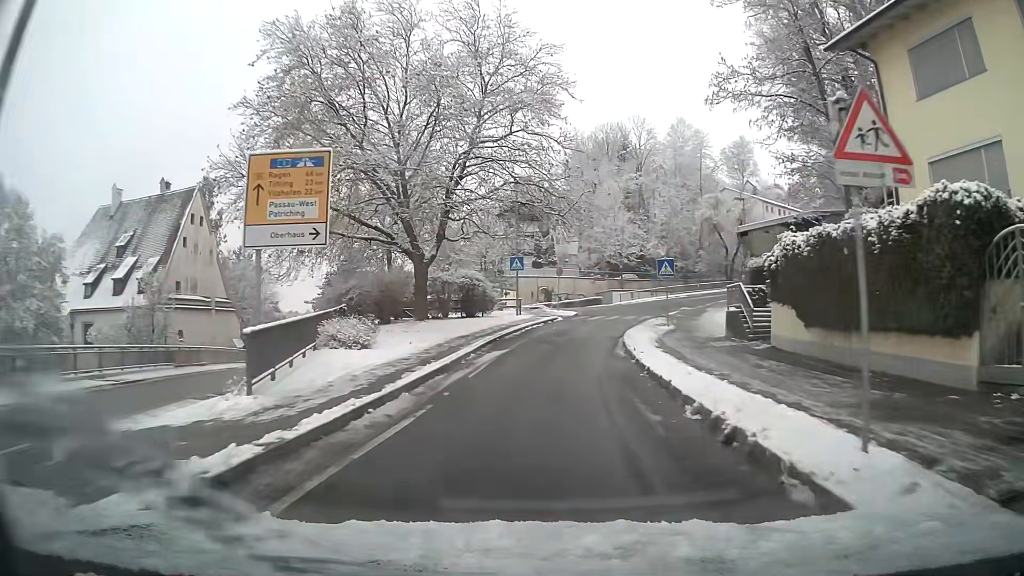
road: primary_link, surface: asphalt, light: Day
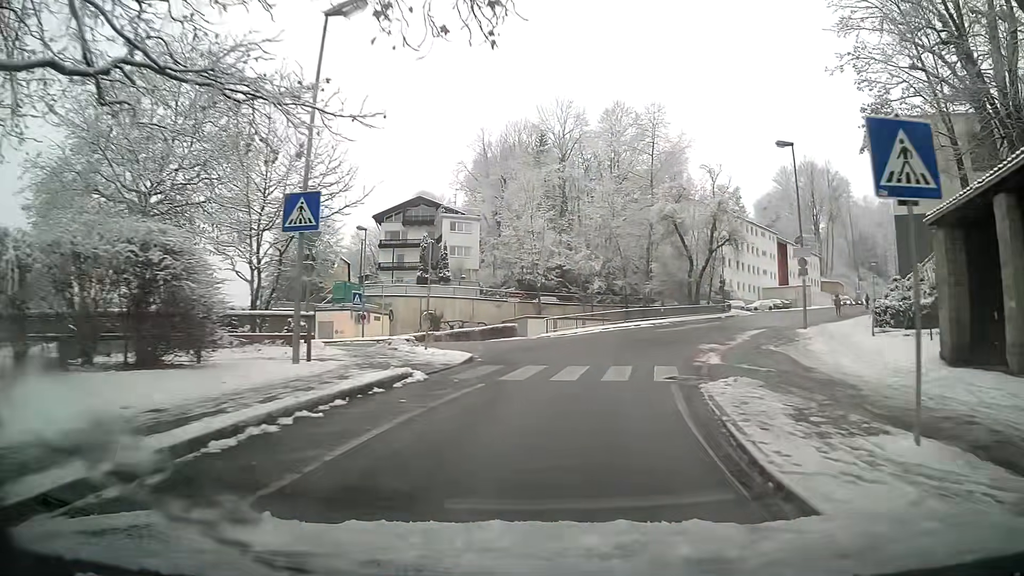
(+1.7, +26.3) m; +9°
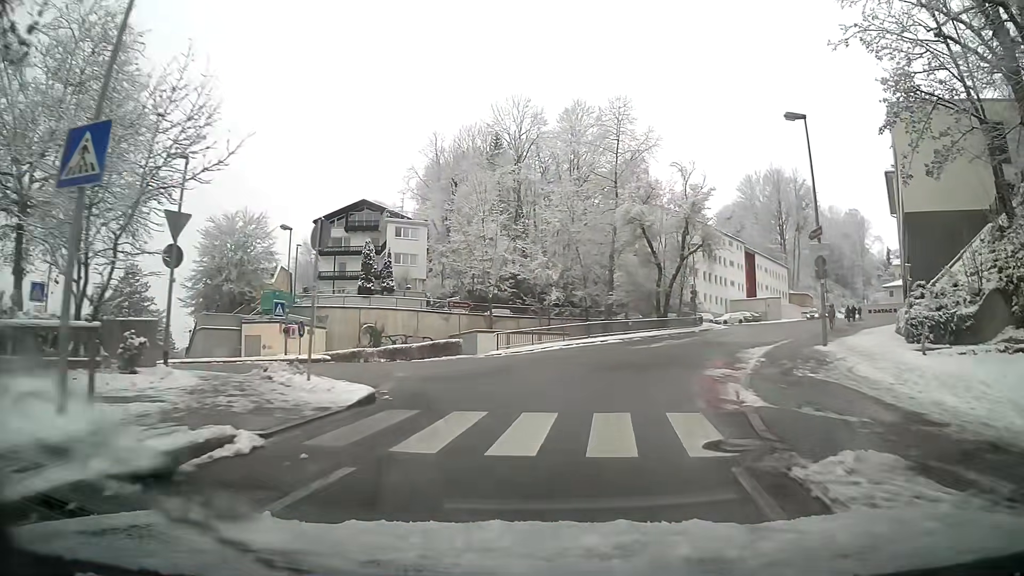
(+0.2, +6.3) m; +4°
